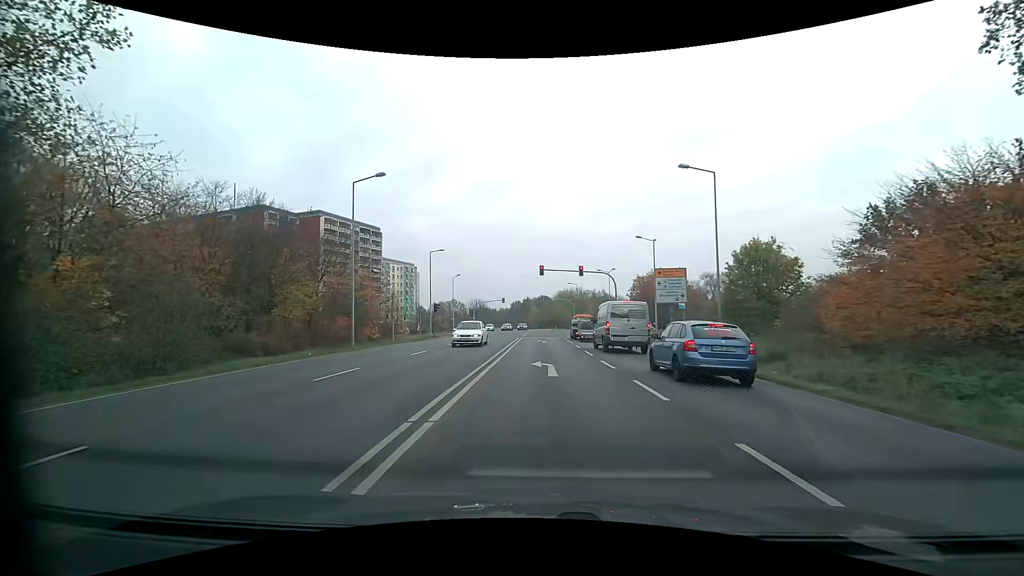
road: secondary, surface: asphalt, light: Day
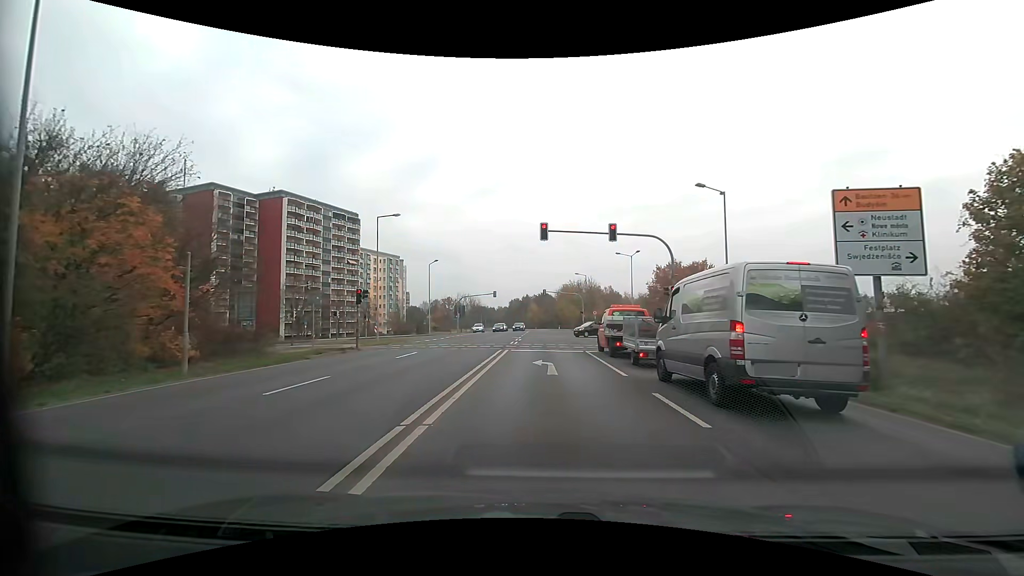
(+0.2, +19.8) m; 0°
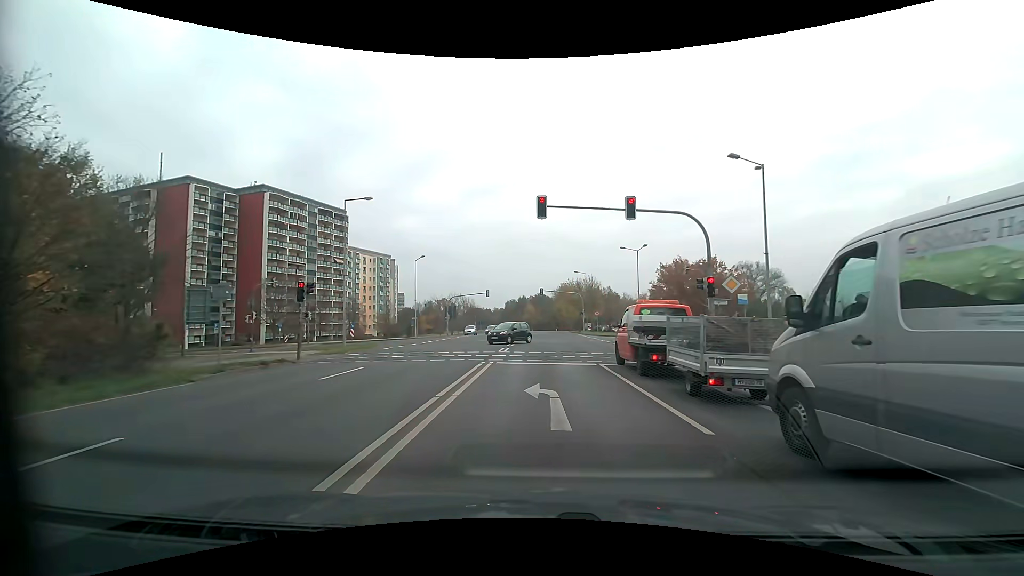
(+0.1, +6.1) m; +1°
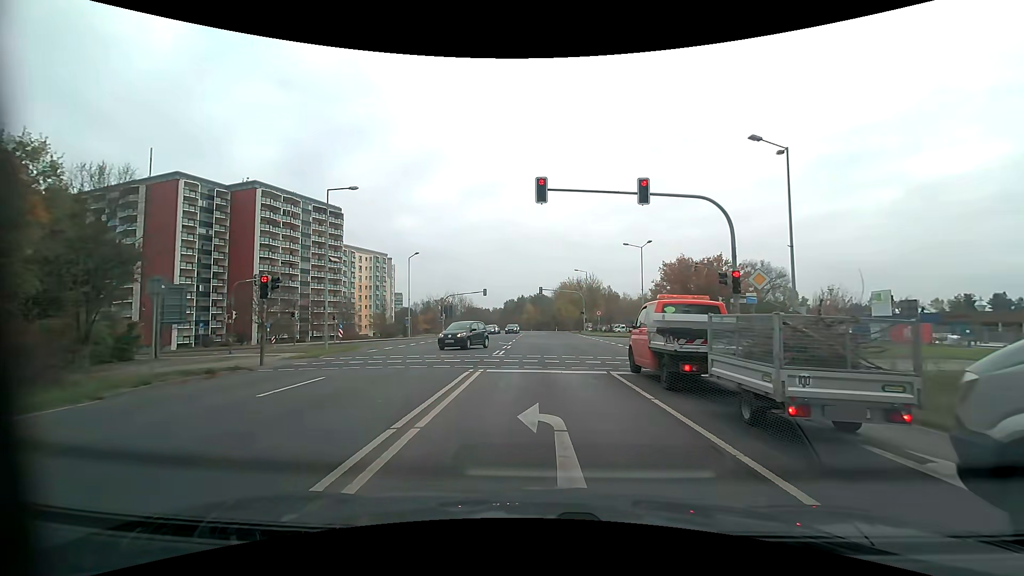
(0.0, +2.7) m; 0°
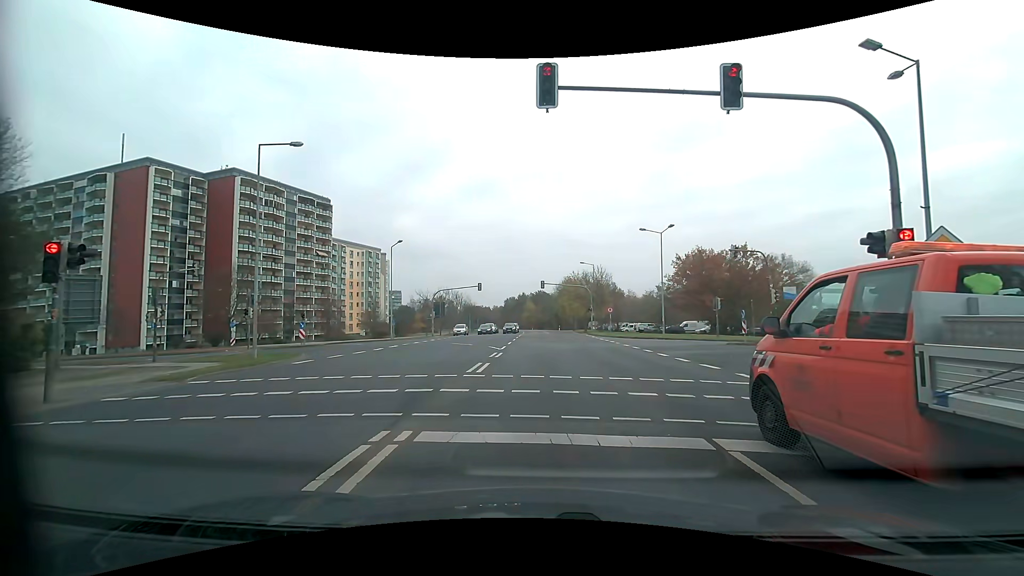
(0.0, +7.8) m; 0°
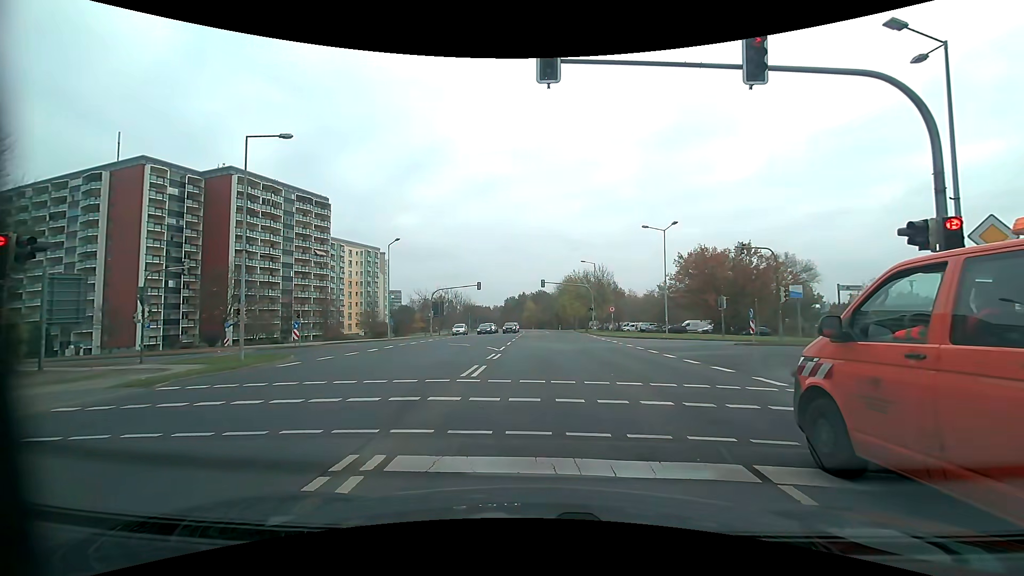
(0.0, +0.9) m; 0°
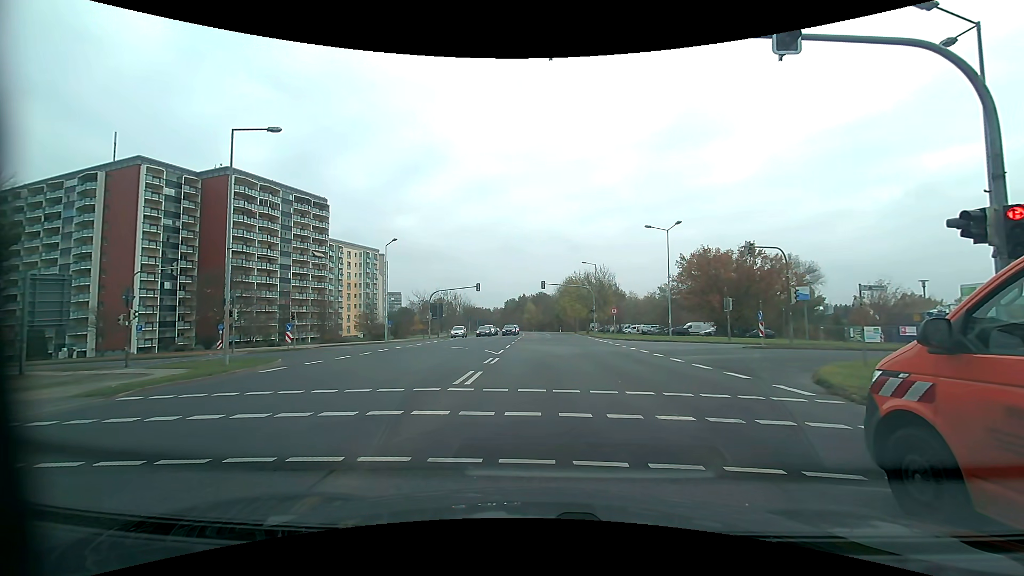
(0.0, +1.0) m; 0°
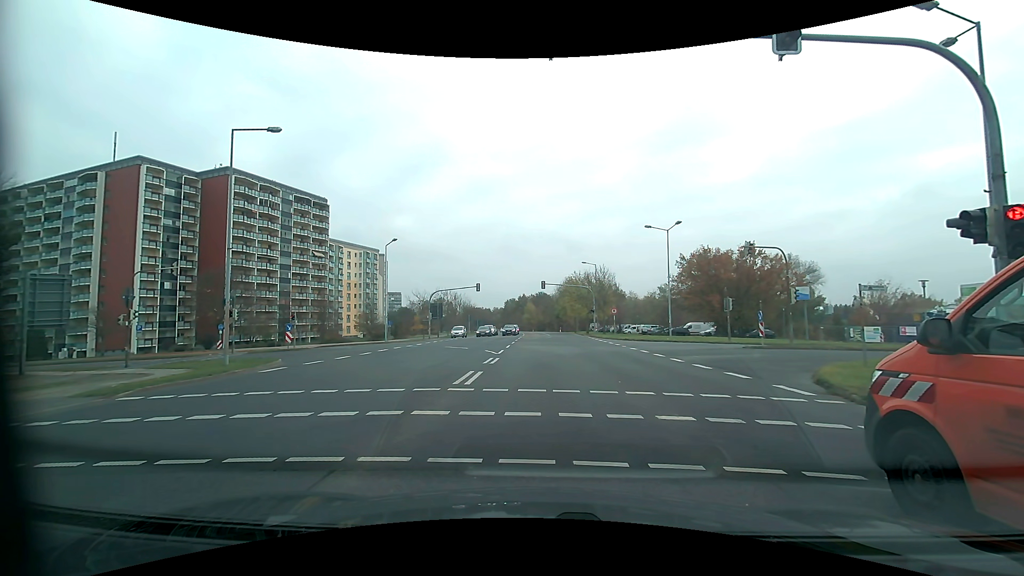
(0.0, 0.0) m; 0°
(0, +10) (0, +20) (-2, +30) (-8, +38) (-17, +42) (-27, +44) (-36, +47) (-46, +50) (-56, +52) (-65, +55) m
